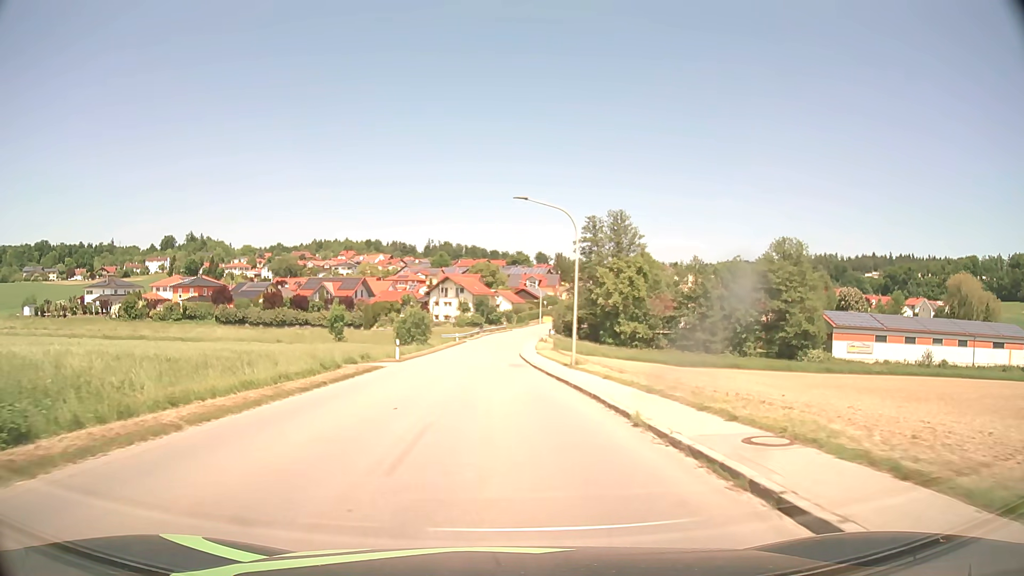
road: tertiary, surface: asphalt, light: Day
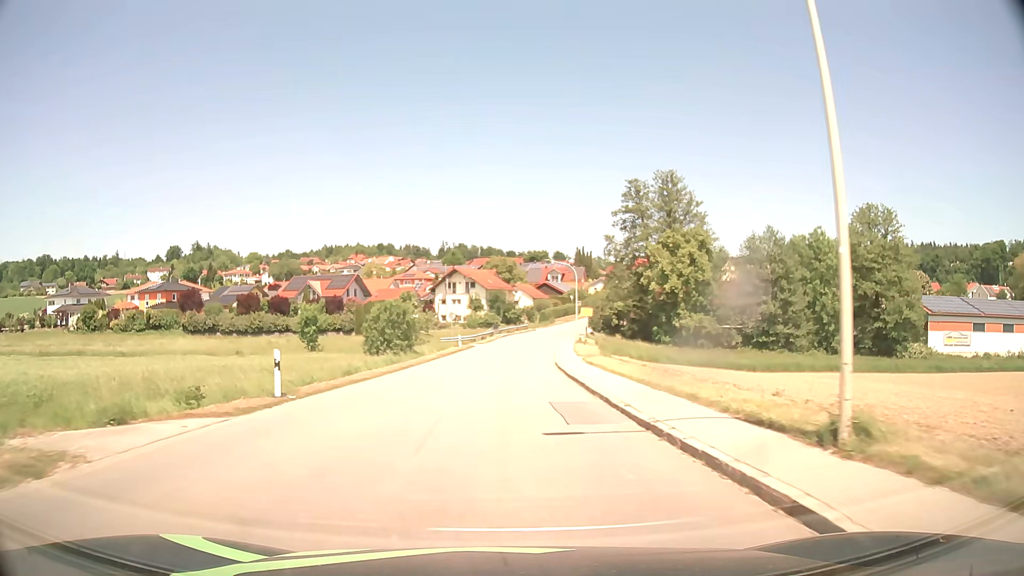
(-0.4, +22.8) m; -2°
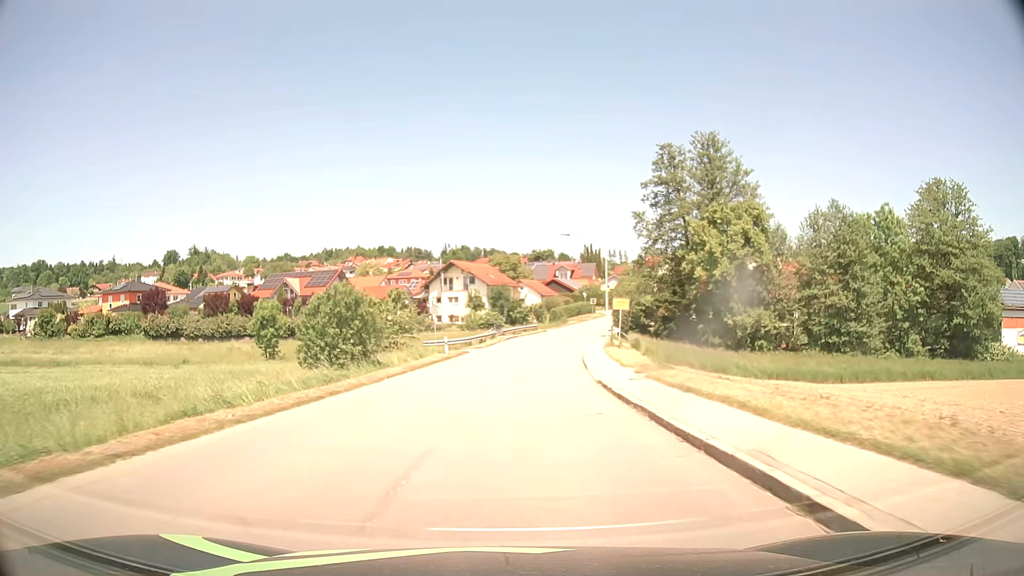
(-0.1, +15.2) m; 0°
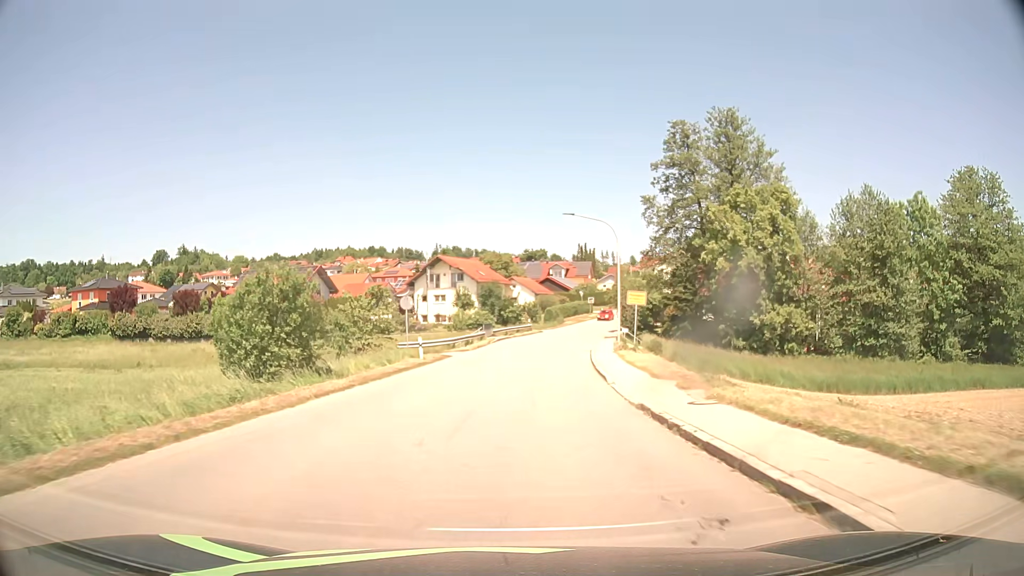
(0.0, +7.6) m; 0°
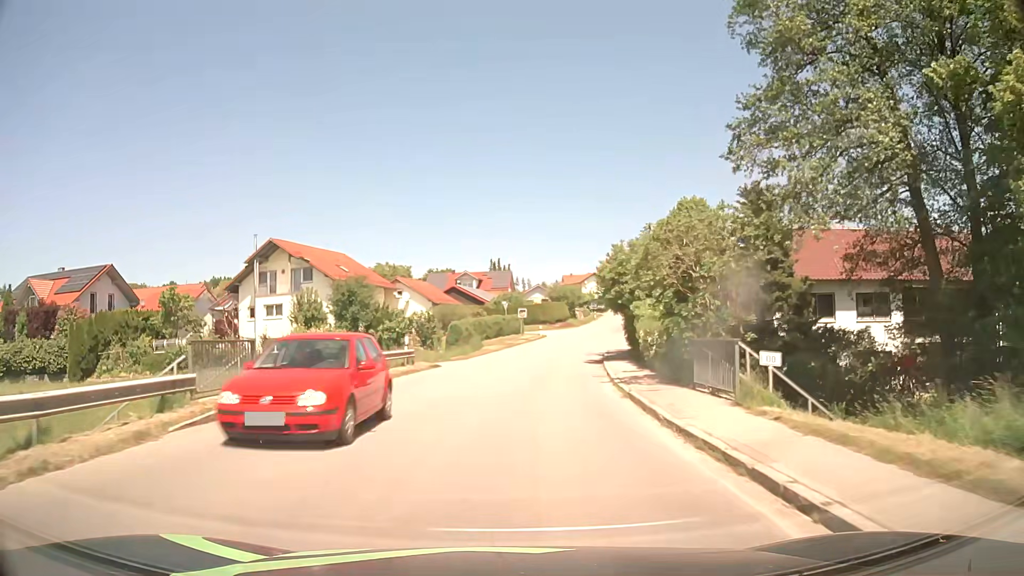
(+2.3, +37.6) m; +8°
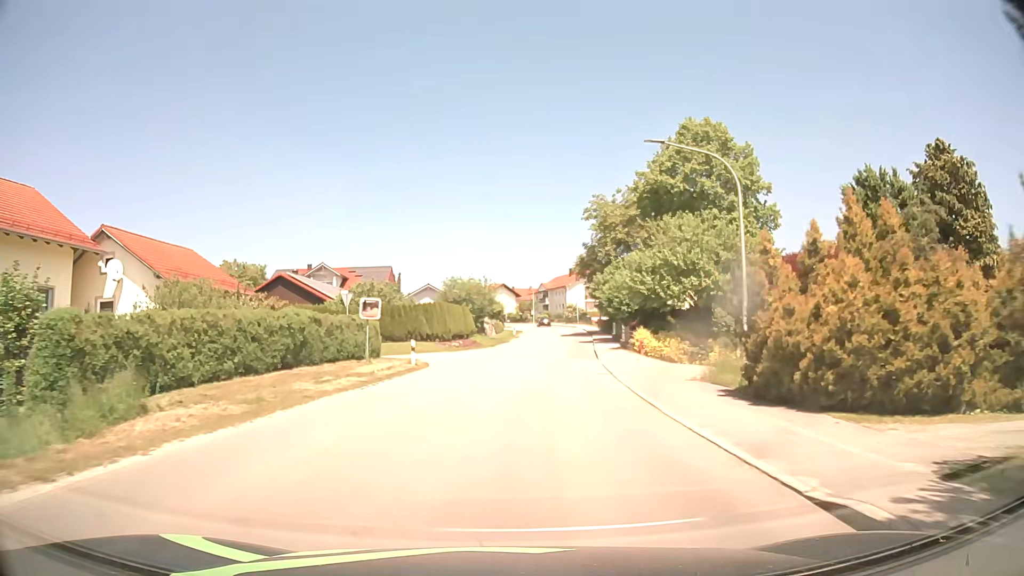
(+2.8, +37.1) m; +8°
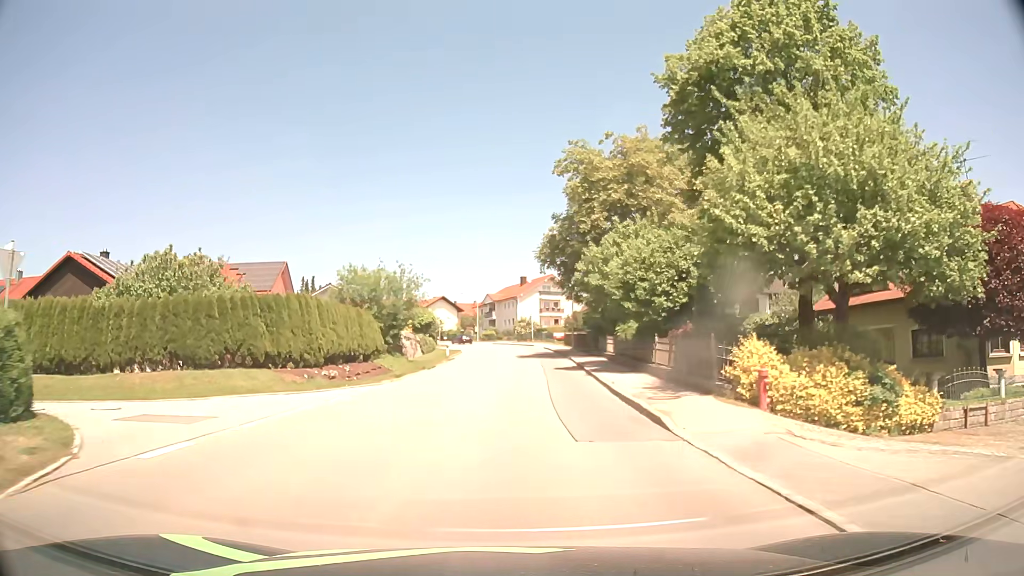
(+1.2, +22.0) m; +5°
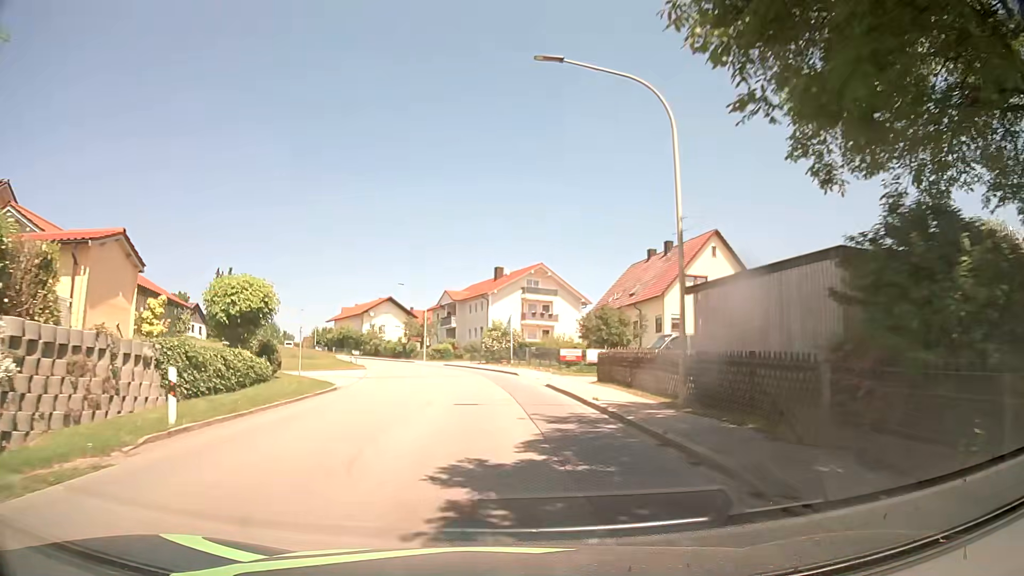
(+1.1, +36.6) m; +2°
